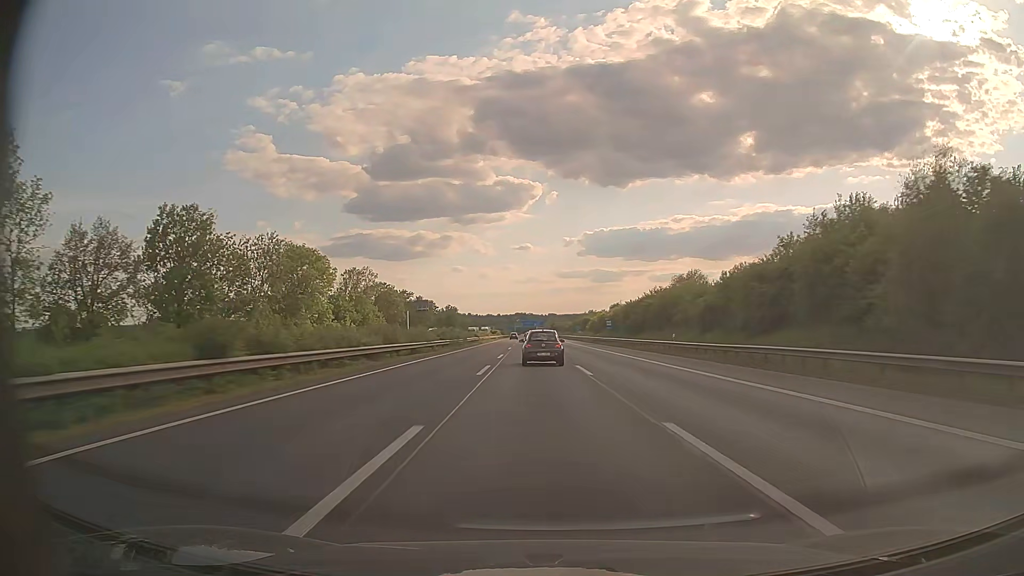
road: motorway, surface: asphalt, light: Day
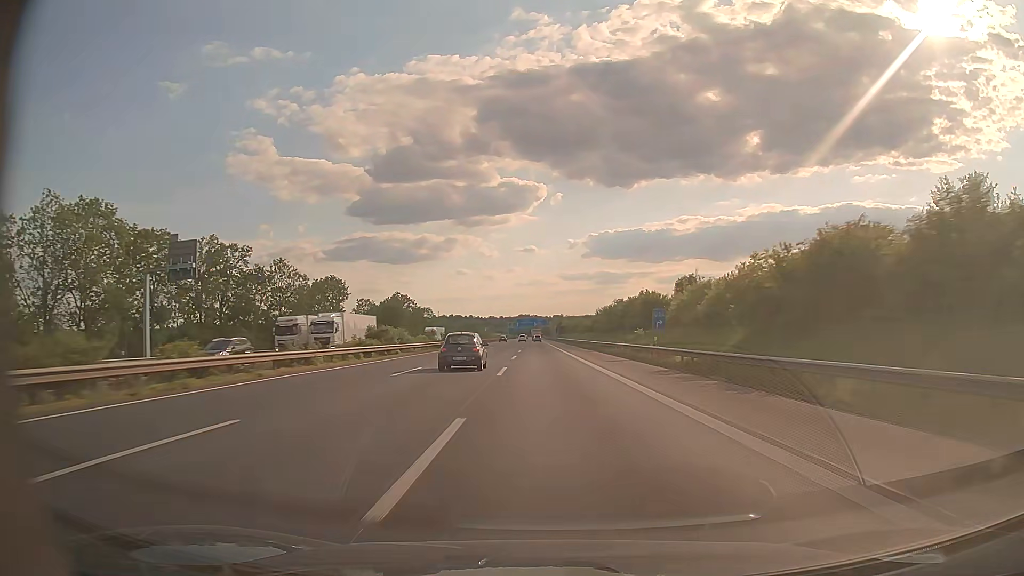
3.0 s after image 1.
(+0.1, +107.0) m; 0°
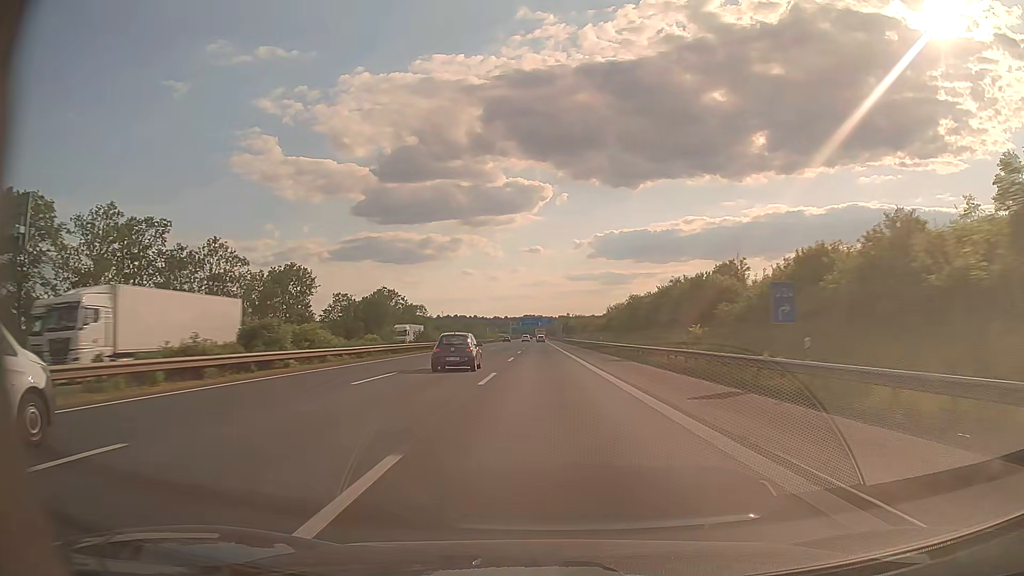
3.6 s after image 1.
(-0.1, +21.5) m; 0°
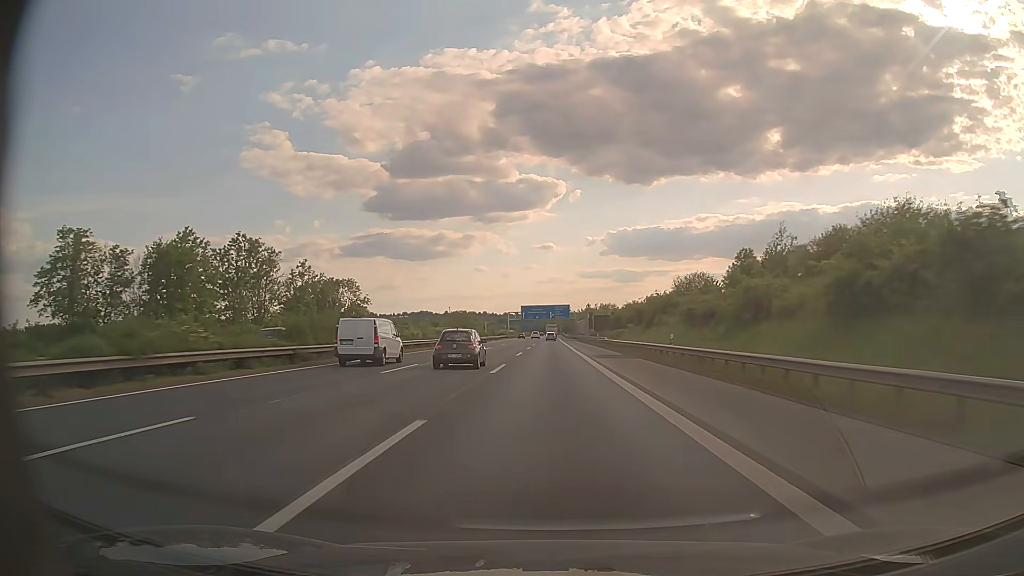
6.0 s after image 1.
(-1.0, +86.5) m; -1°
(0, +10) (0, +20) (0, +30) (0, +40) (0, +50) (0, +60) (0, +70) (0, +80) (0, +90) (0, +100) m
